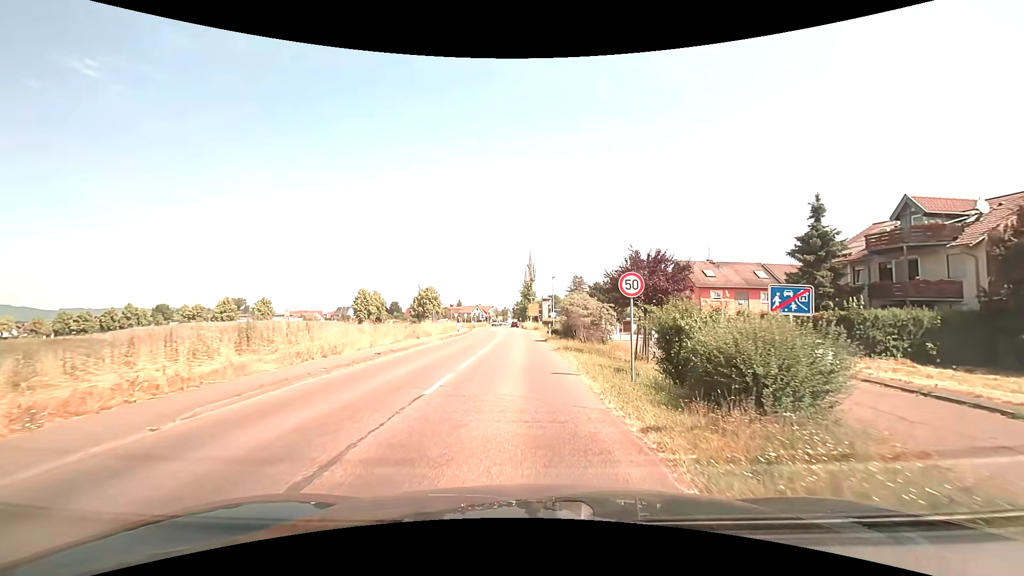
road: secondary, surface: asphalt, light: Day
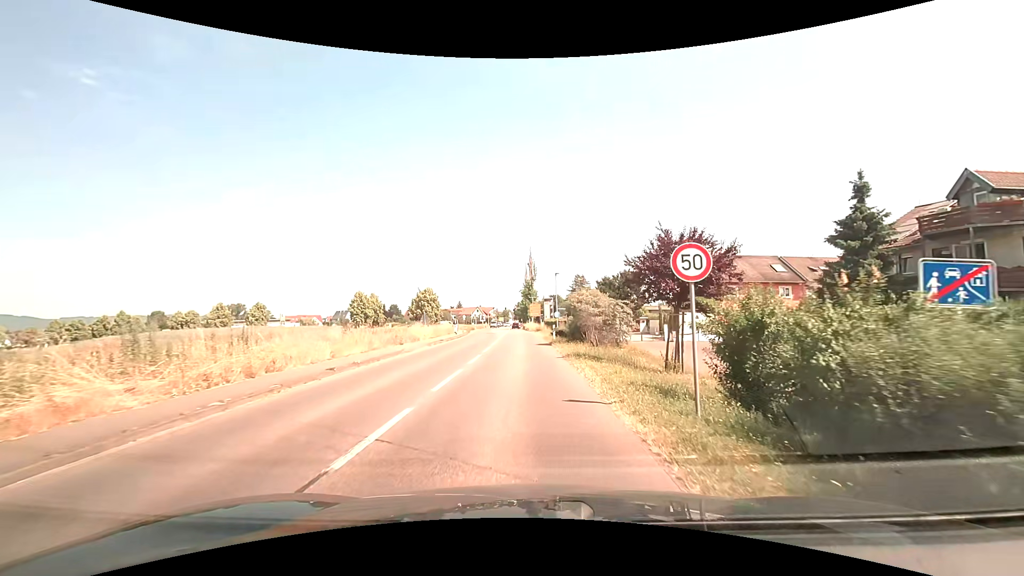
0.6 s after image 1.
(0.0, +4.4) m; 0°
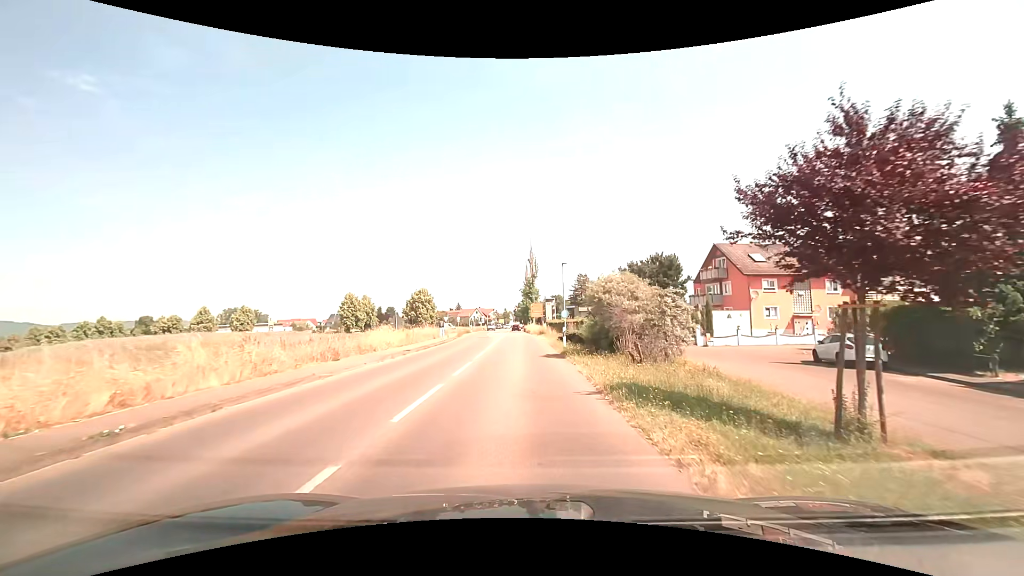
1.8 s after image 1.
(-0.1, +9.2) m; 0°
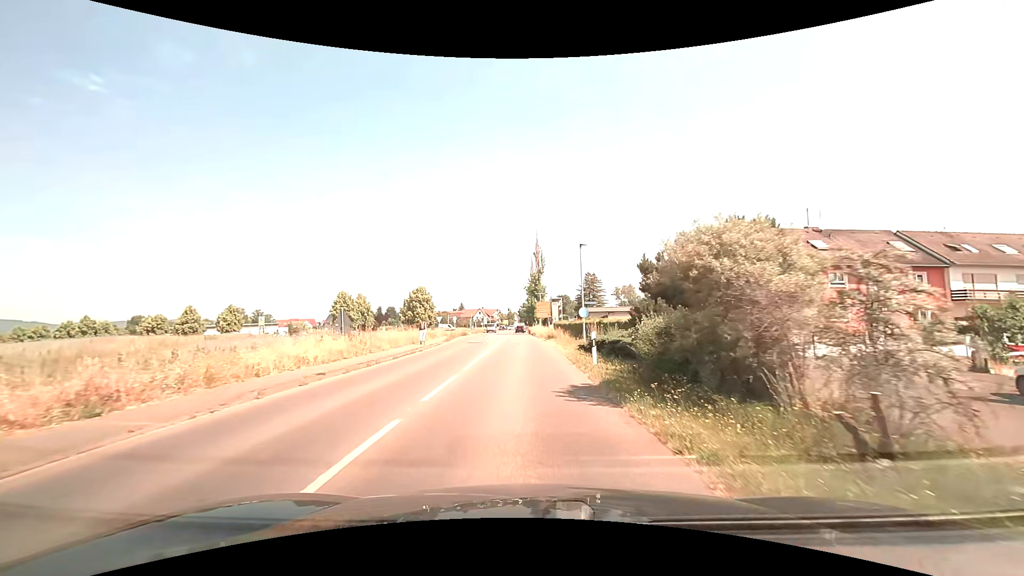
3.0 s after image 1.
(-0.1, +10.1) m; -1°
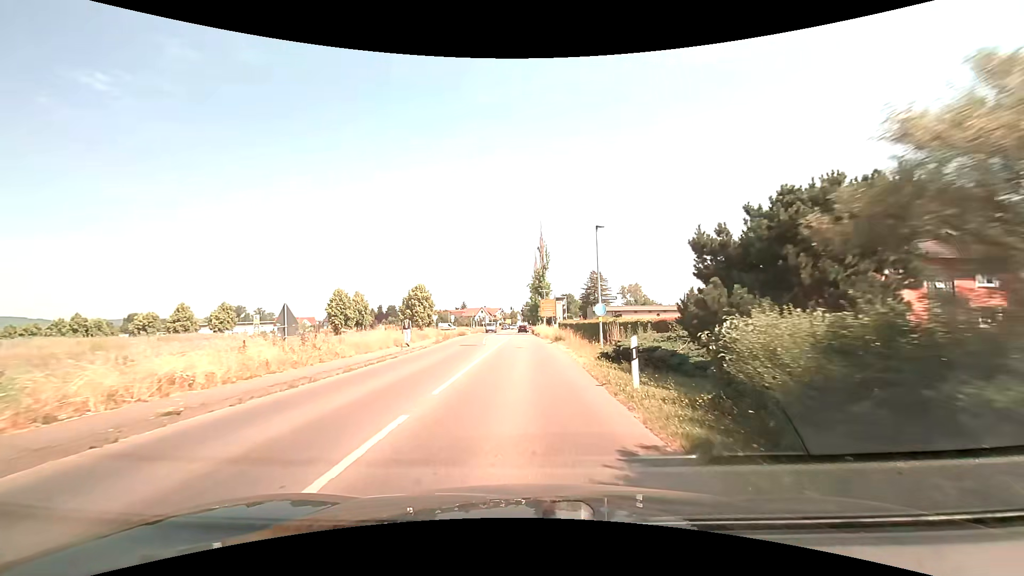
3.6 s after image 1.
(0.0, +5.5) m; -1°
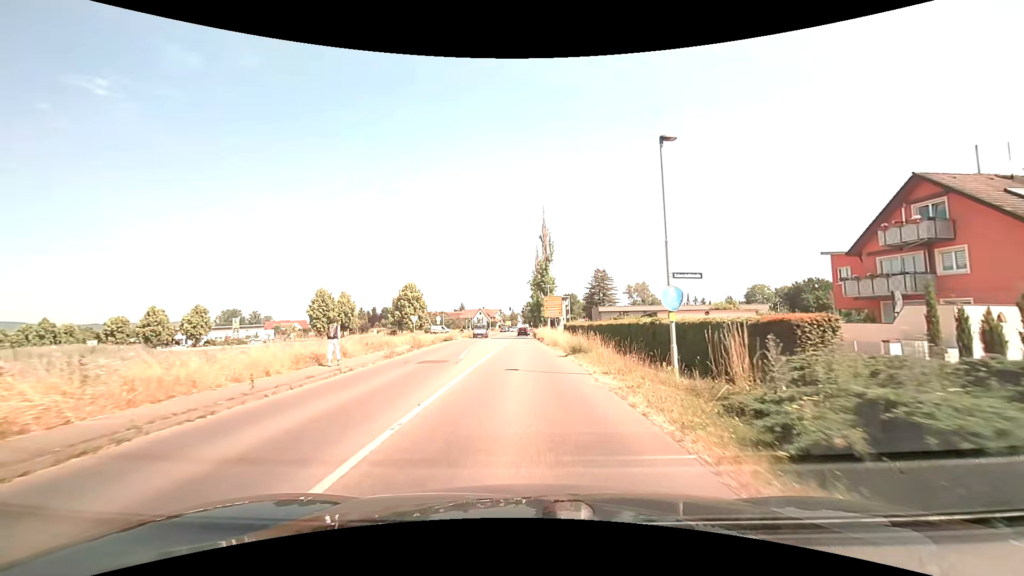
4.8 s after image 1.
(0.0, +11.8) m; 0°
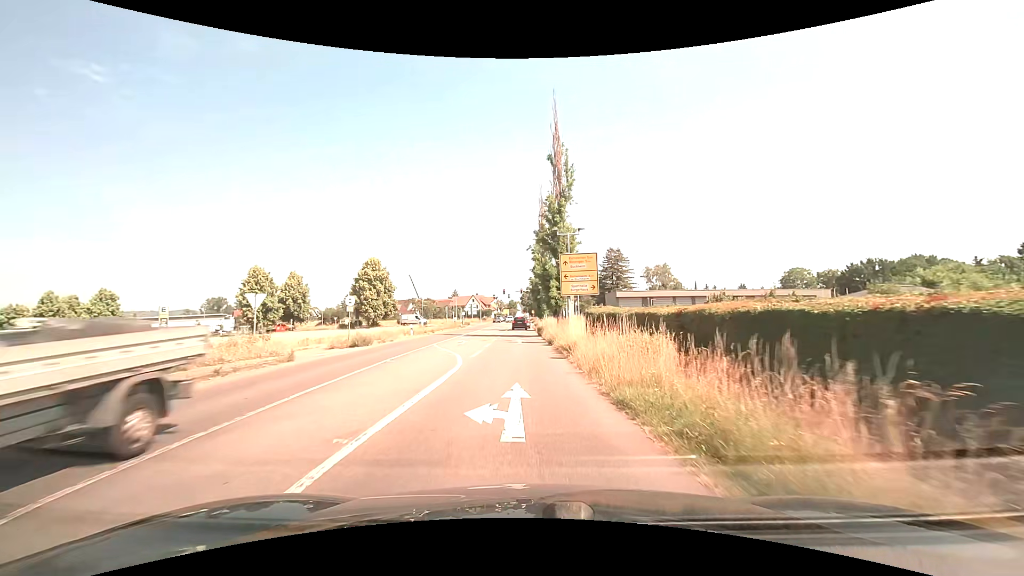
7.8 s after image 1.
(+0.2, +29.1) m; 0°
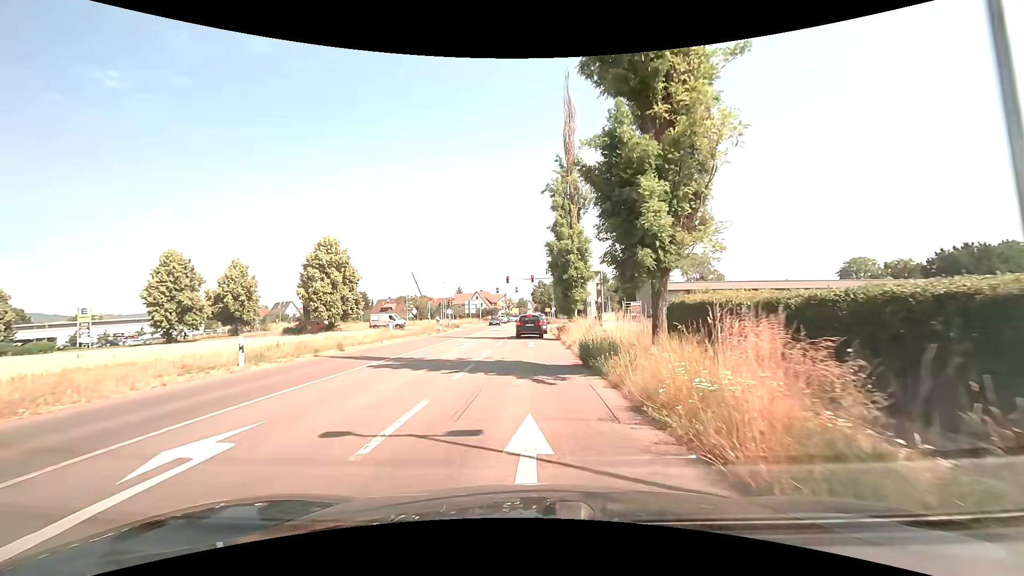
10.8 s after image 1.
(-0.4, +25.3) m; -1°
(0, +10) (0, +20) (0, +30) (0, +40) (0, +50) (0, +60) (0, +70) (0, +80) (0, +90) (0, +100) m
